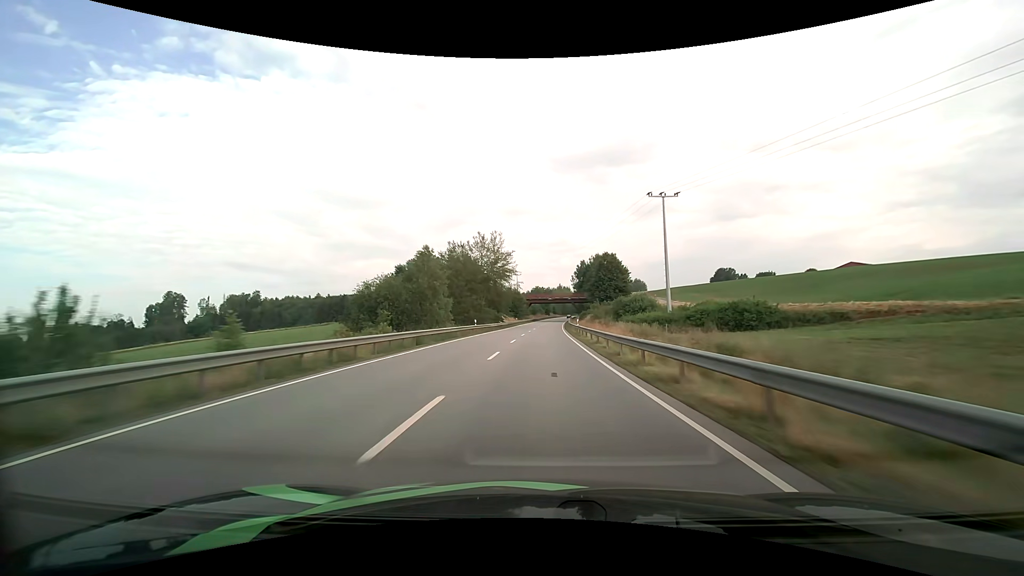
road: primary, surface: asphalt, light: Day
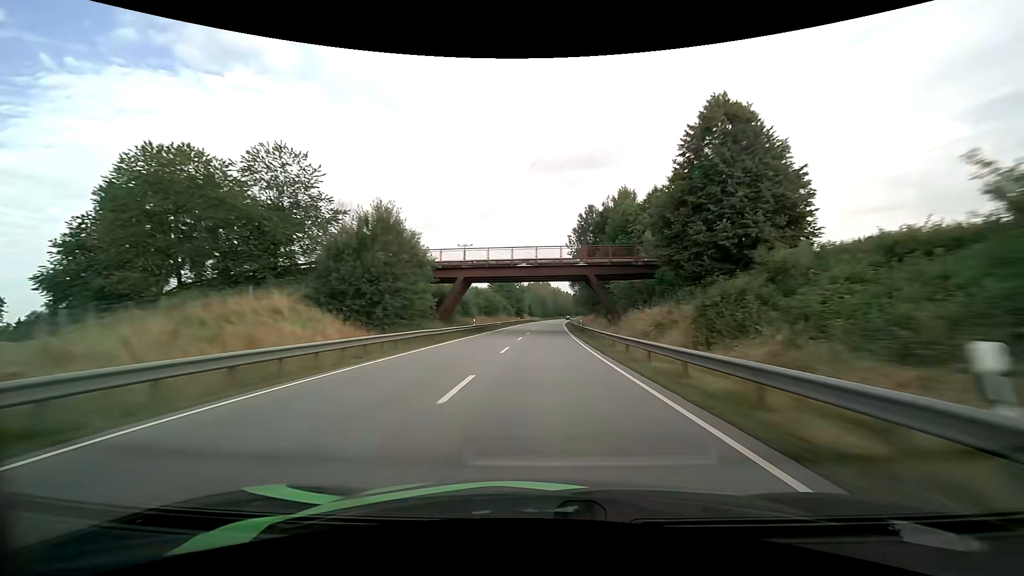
(+2.1, +91.2) m; +3°
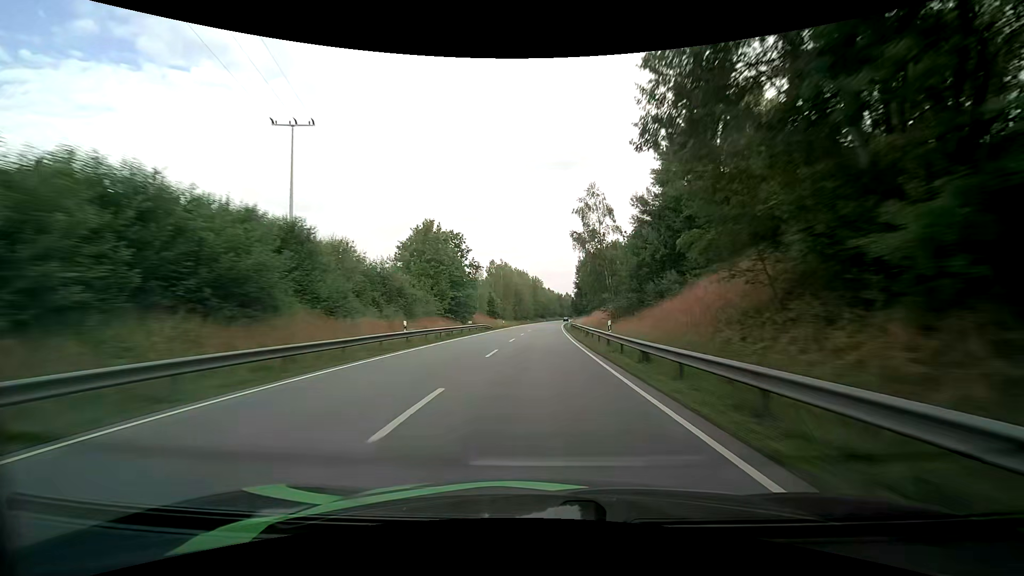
(+1.9, +73.2) m; +2°
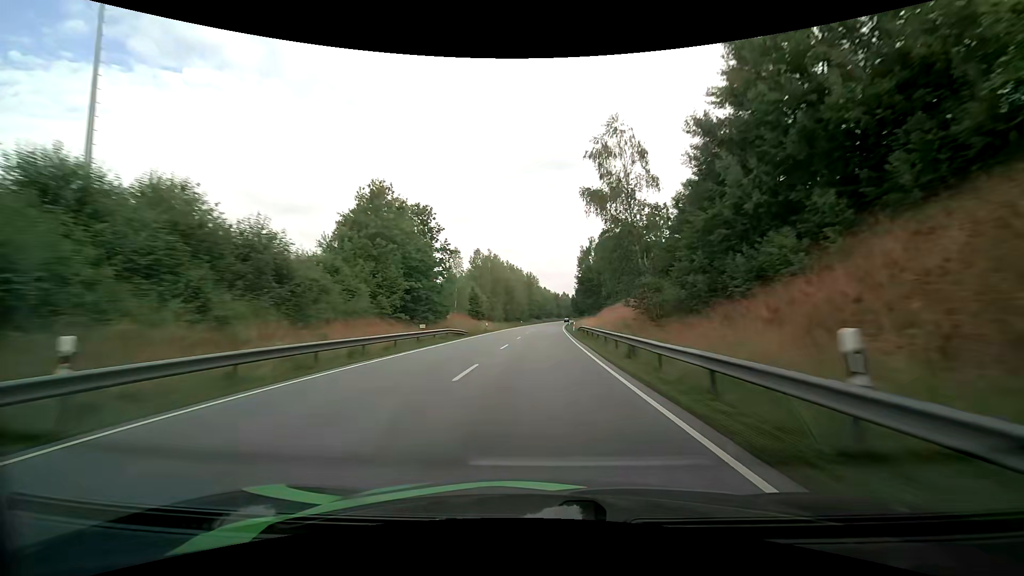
(+0.2, +18.2) m; +1°
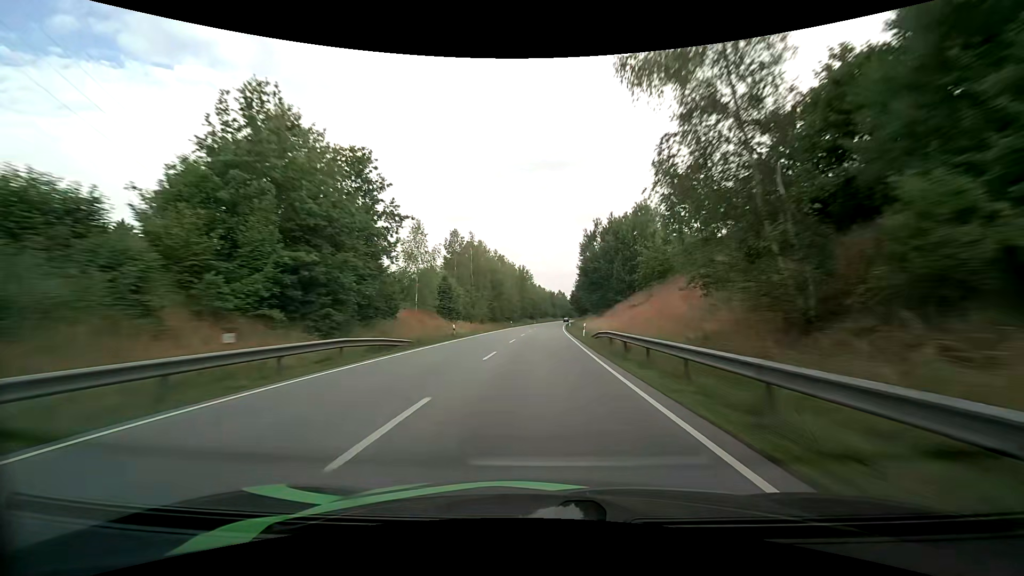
(+0.1, +18.2) m; +1°
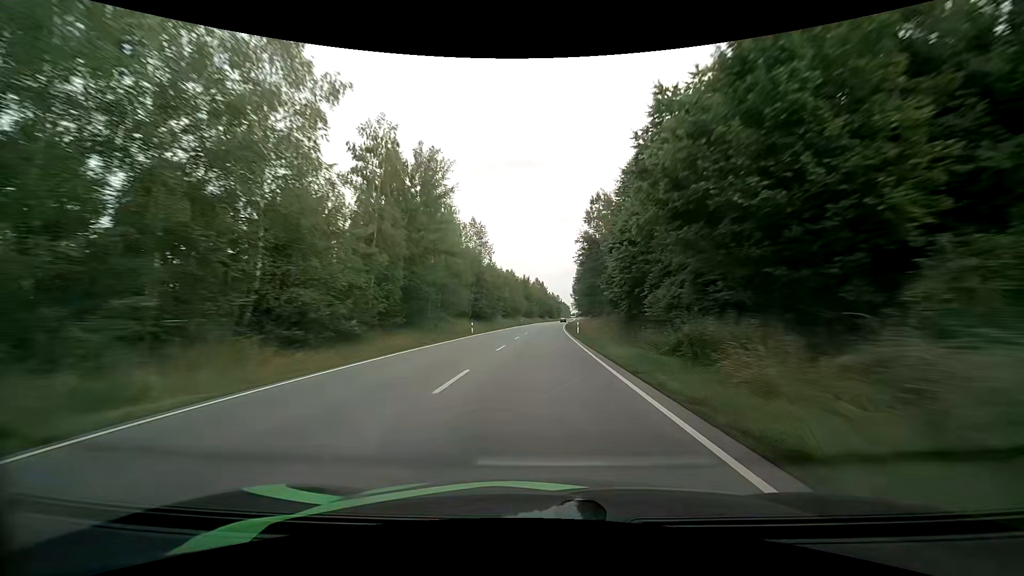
(+2.3, +89.7) m; +3°
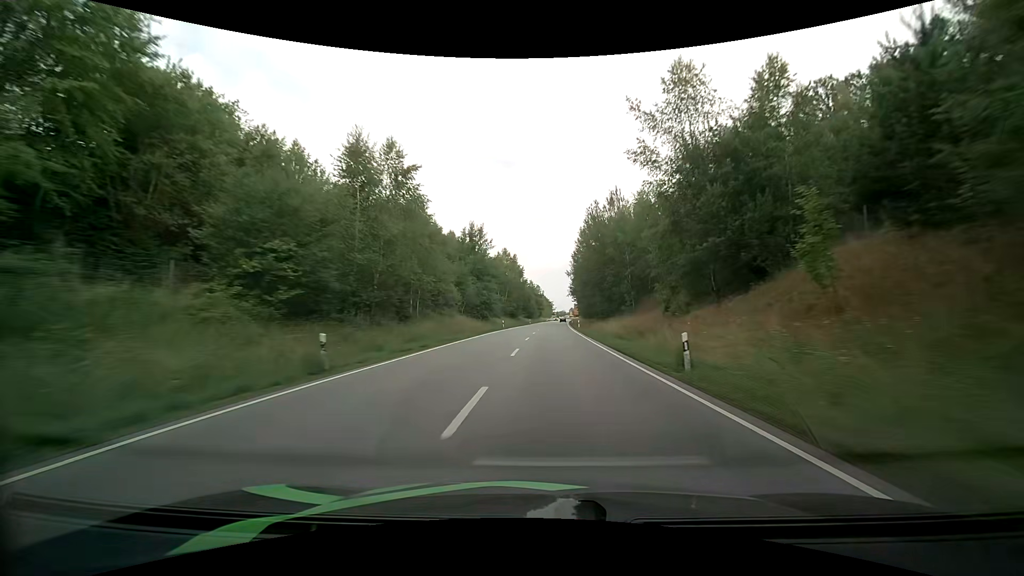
(+1.7, +85.5) m; +3°
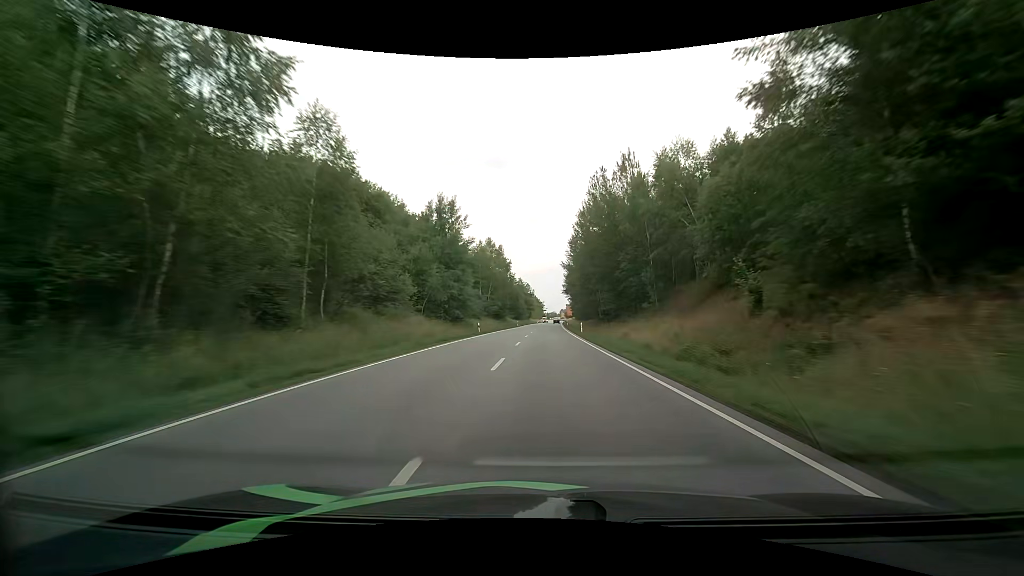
(+0.1, +16.6) m; +1°
(0, +10) (0, +20) (0, +30) (+1, +40) (+1, +50) (+1, +60) (+2, +70) (+2, +80) (+3, +90) (+3, +100) m
